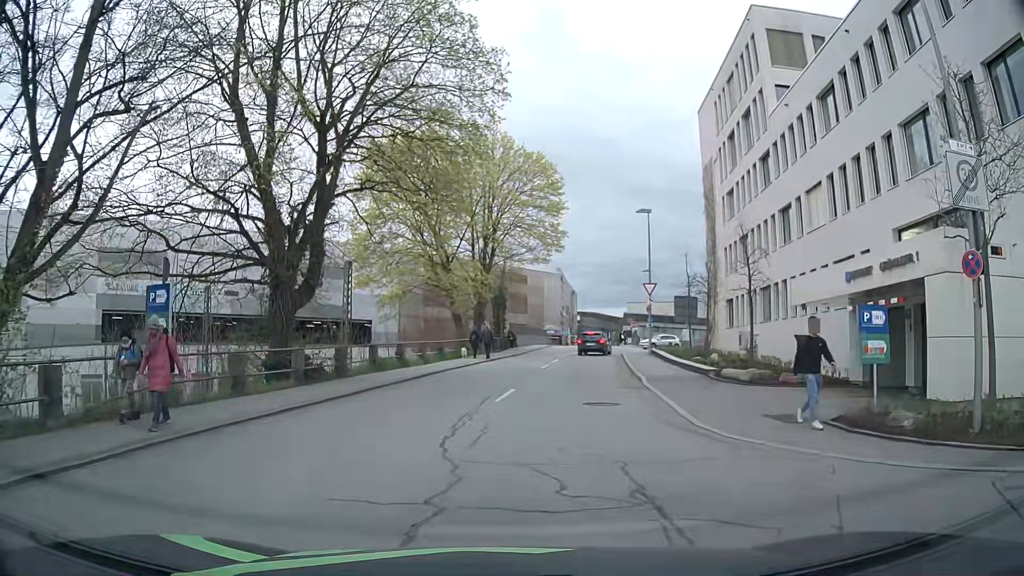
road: residential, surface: asphalt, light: Day
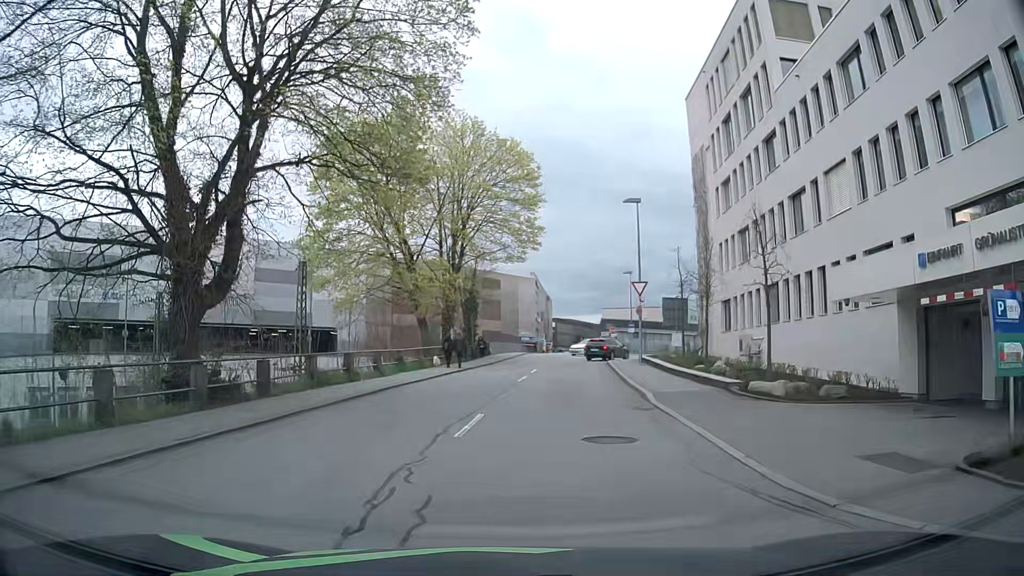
(-0.1, +4.6) m; 0°
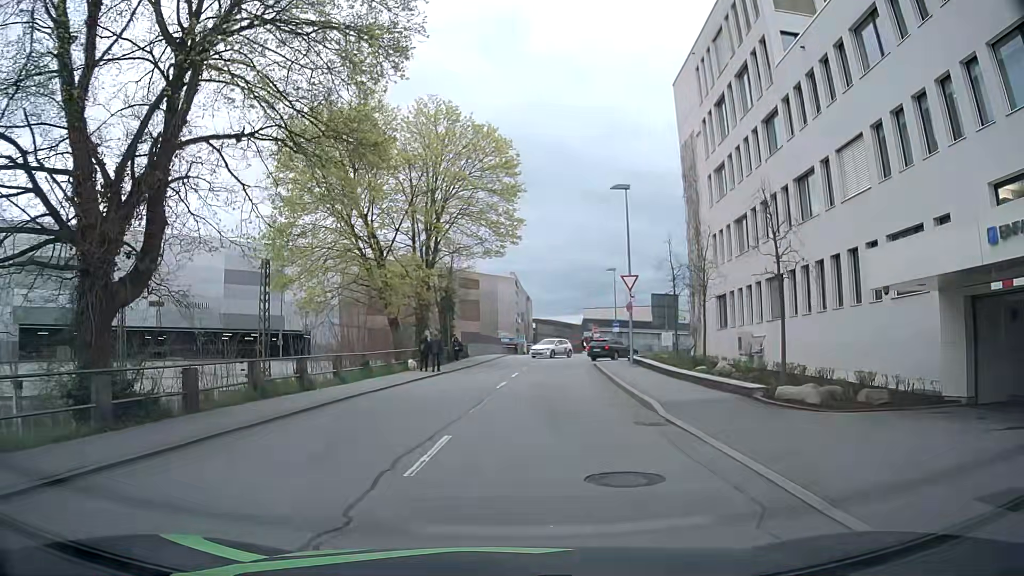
(+0.1, +2.9) m; +3°
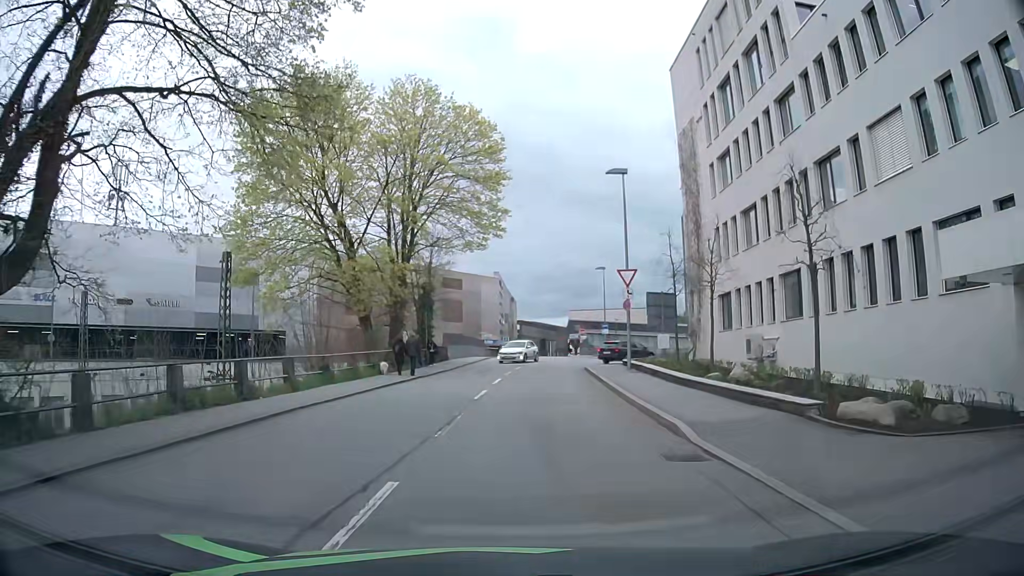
(0.0, +3.4) m; 0°
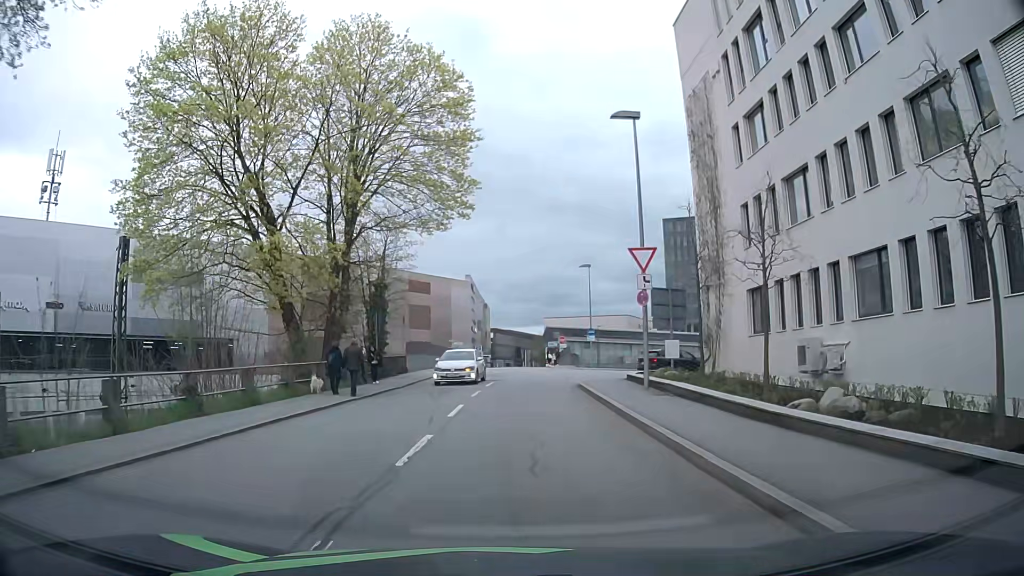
(+0.2, +8.0) m; +2°
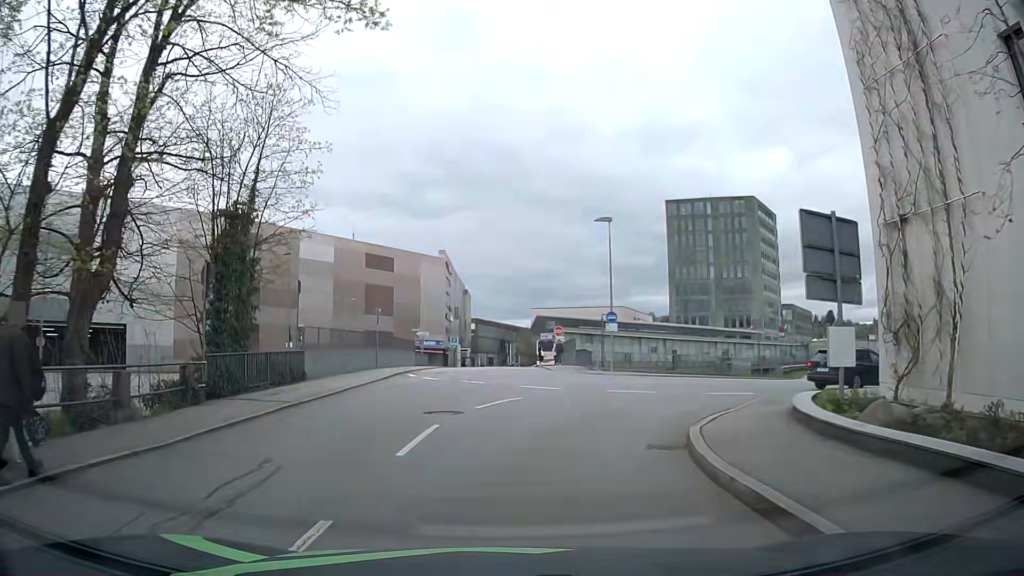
(+0.4, +17.5) m; +1°
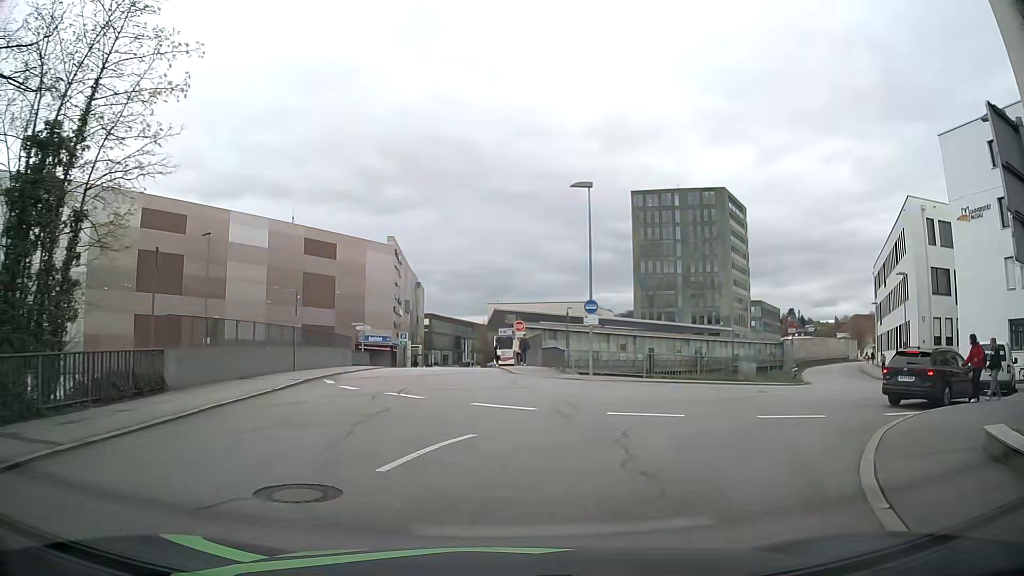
(+0.2, +7.3) m; +5°
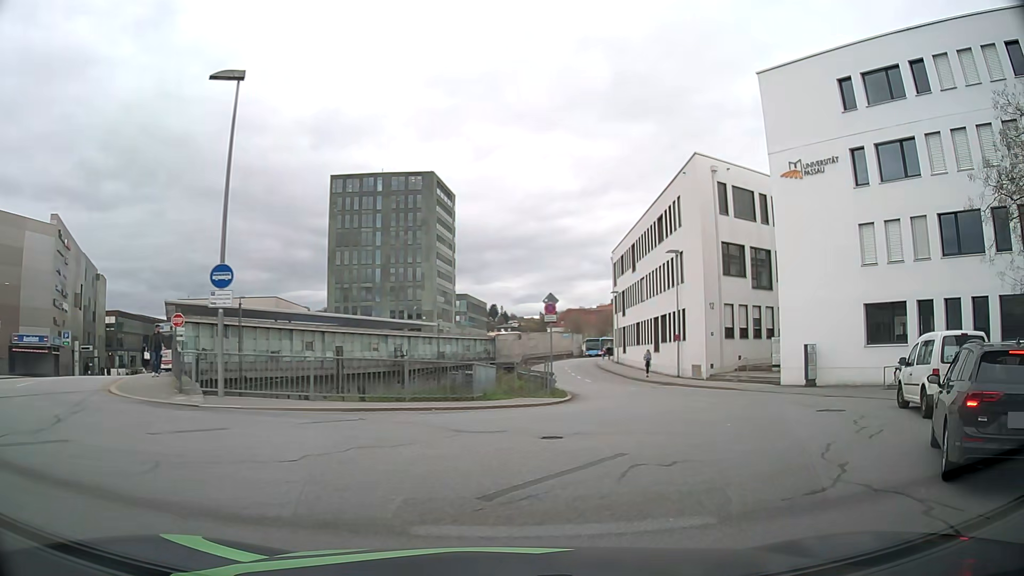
(+2.2, +11.6) m; +23°
